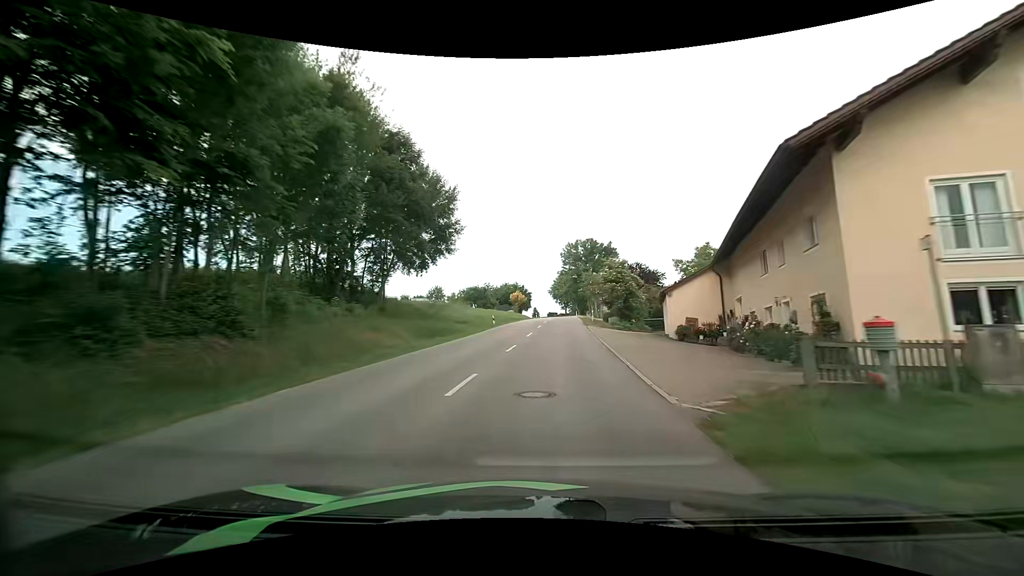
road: tertiary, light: Day
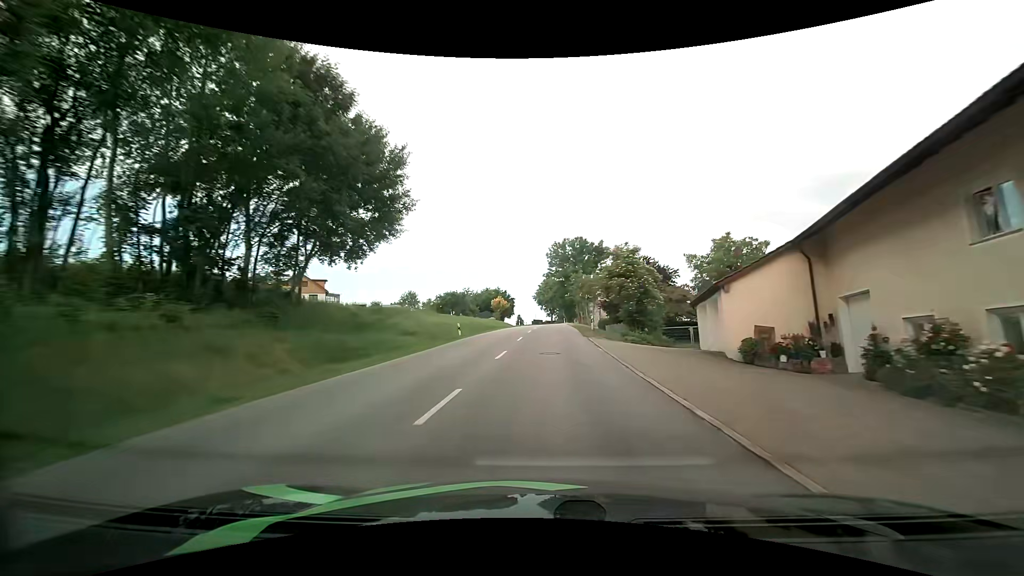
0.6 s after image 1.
(+0.1, +11.3) m; +2°
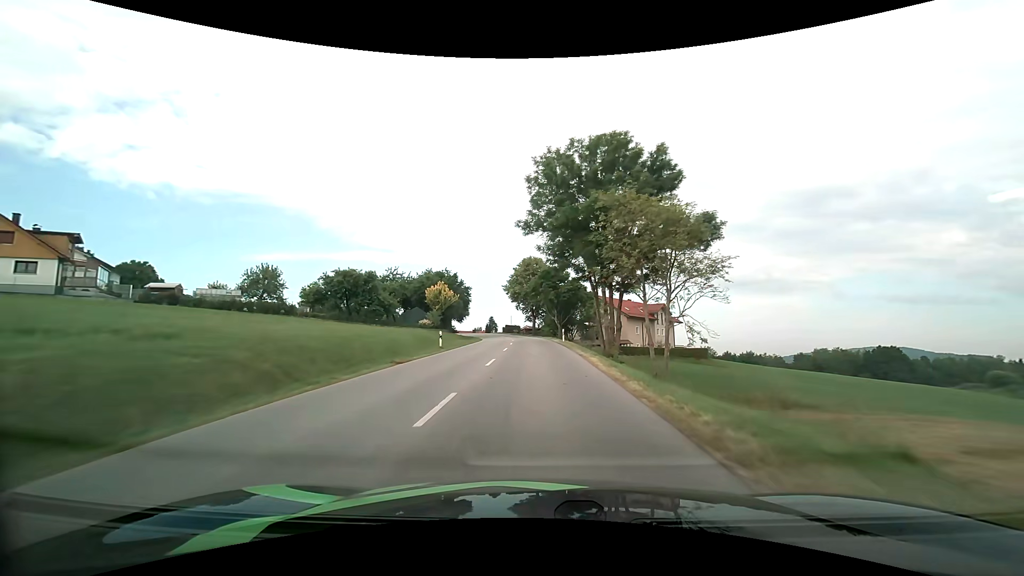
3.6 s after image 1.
(+1.3, +54.6) m; +2°
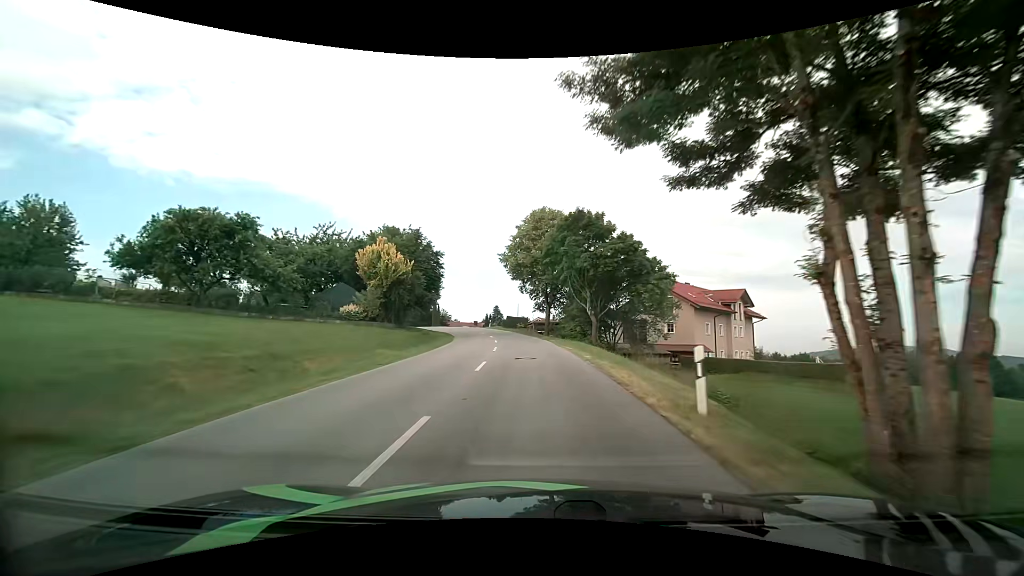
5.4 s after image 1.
(-0.2, +29.8) m; -1°
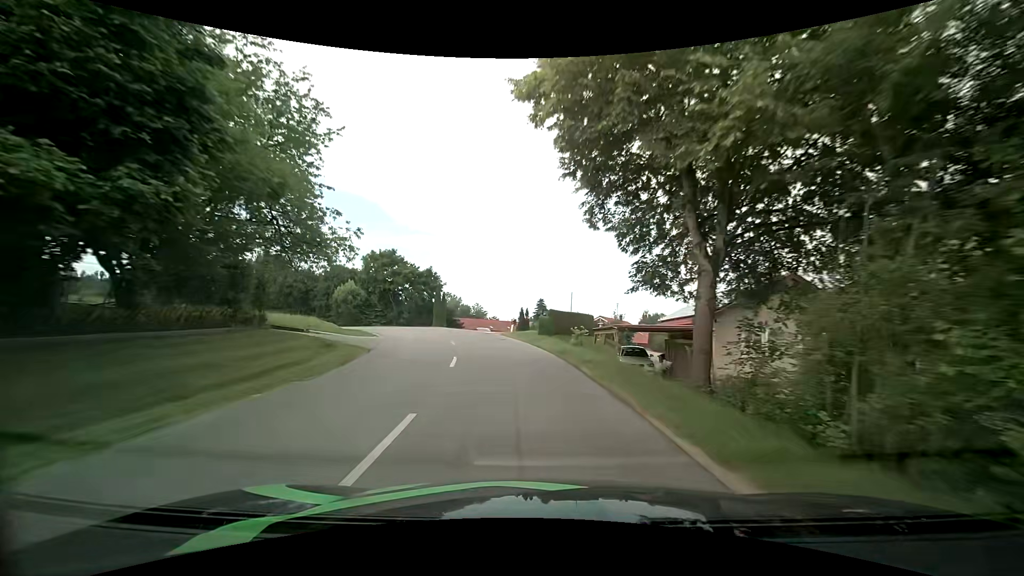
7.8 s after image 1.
(-1.6, +36.3) m; -6°
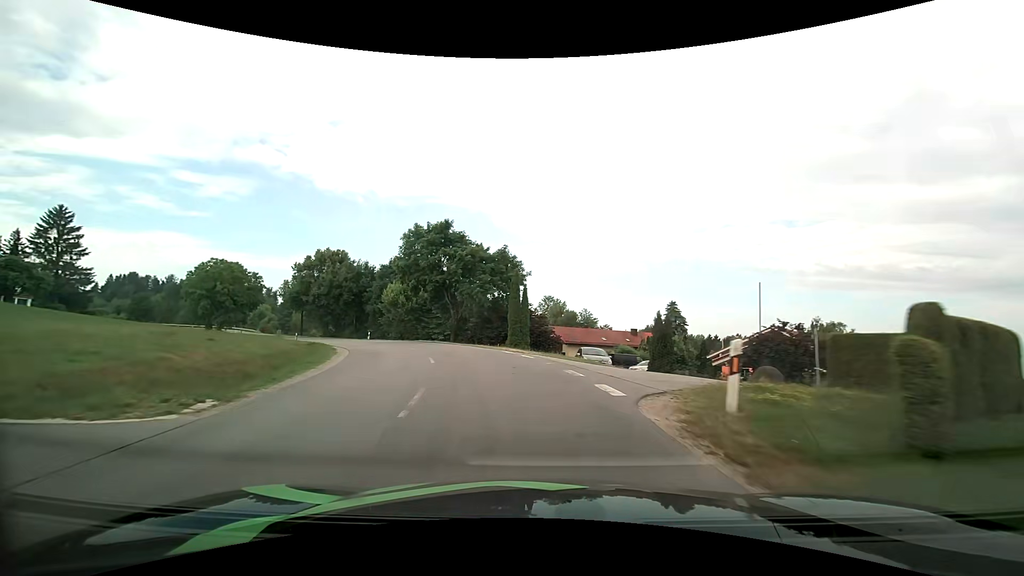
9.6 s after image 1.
(-2.2, +24.1) m; -12°
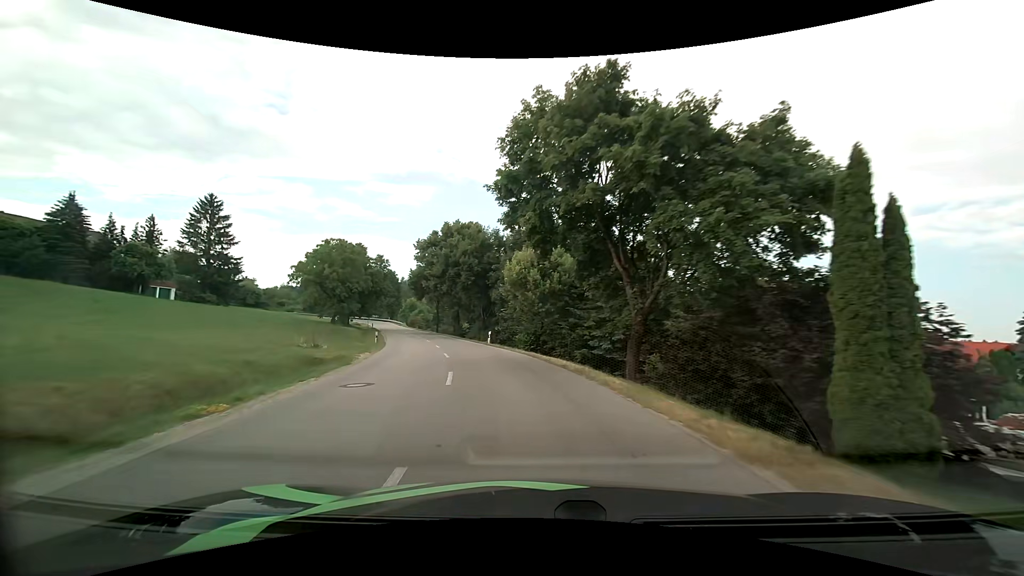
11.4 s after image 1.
(-3.9, +23.5) m; -19°
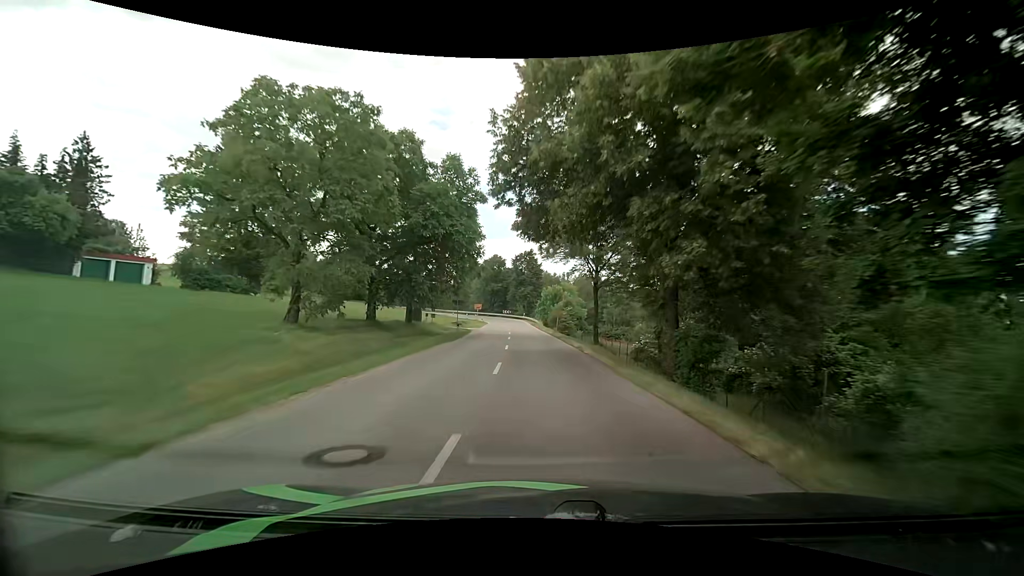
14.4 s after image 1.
(-9.0, +43.6) m; -19°
(0, +10) (0, +20) (0, +30) (-1, +40) (-1, +50) (-1, +60) (-2, +70) (-3, +80) (-5, +90) (-10, +98) m
